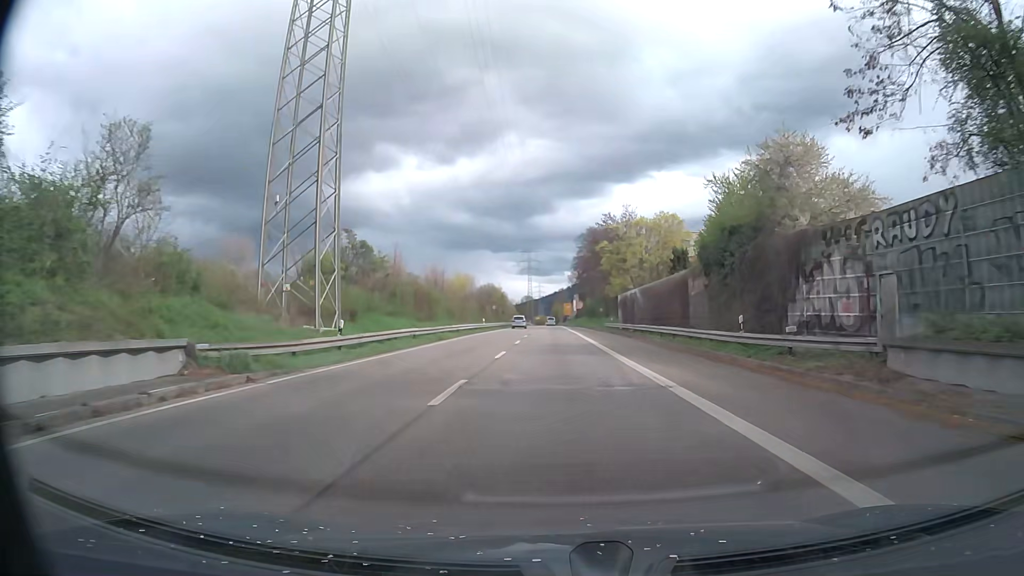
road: trunk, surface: asphalt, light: Day
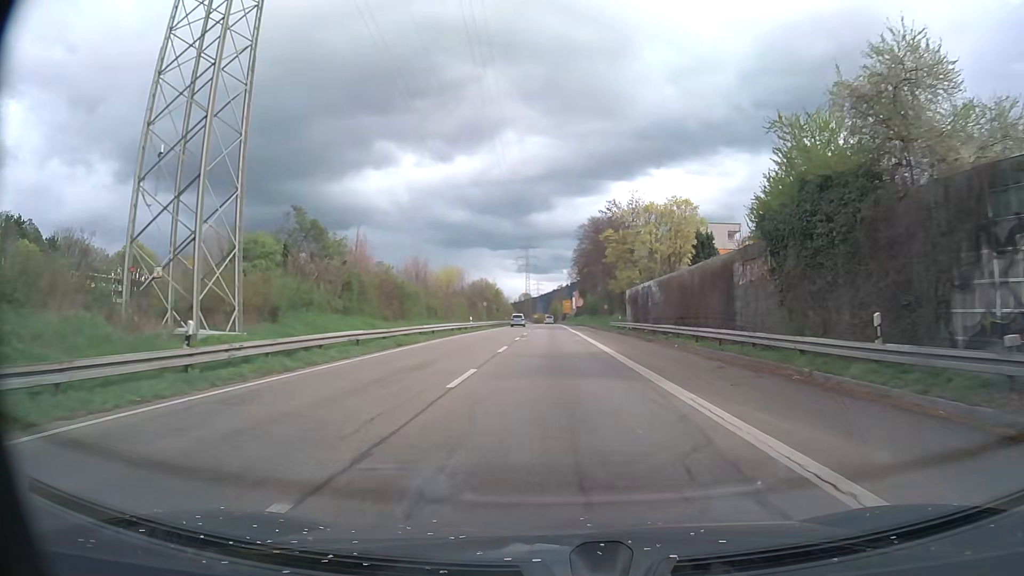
(0.0, +9.7) m; +1°
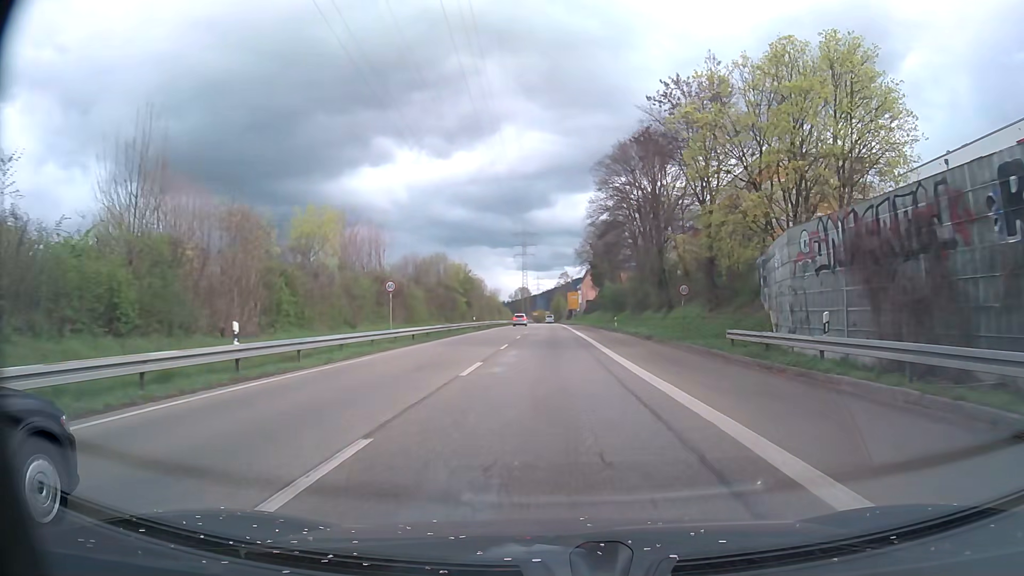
(-0.2, +45.5) m; 0°
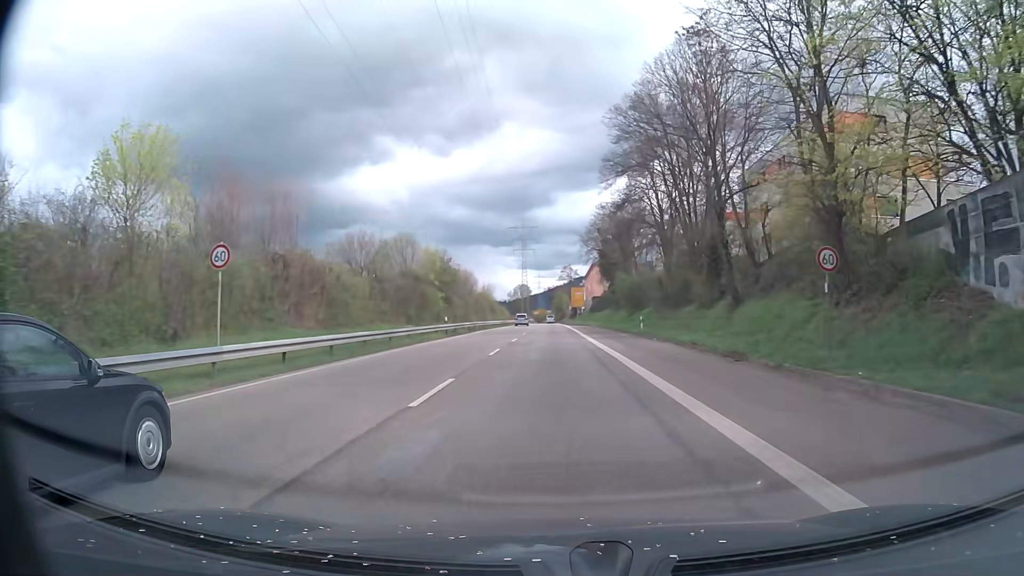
(-0.1, +17.2) m; 0°
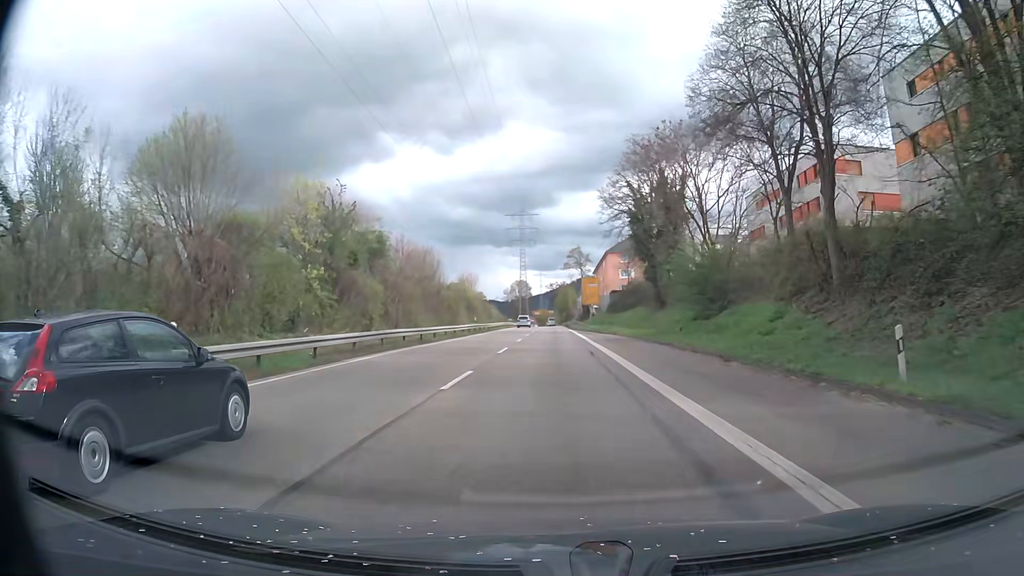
(0.0, +33.8) m; 0°
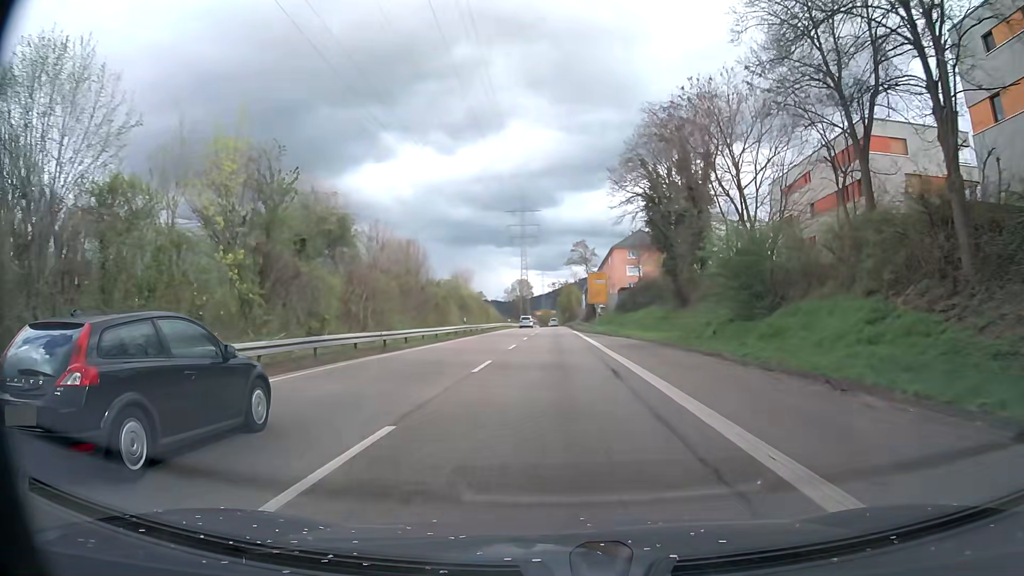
(0.0, +8.3) m; -1°
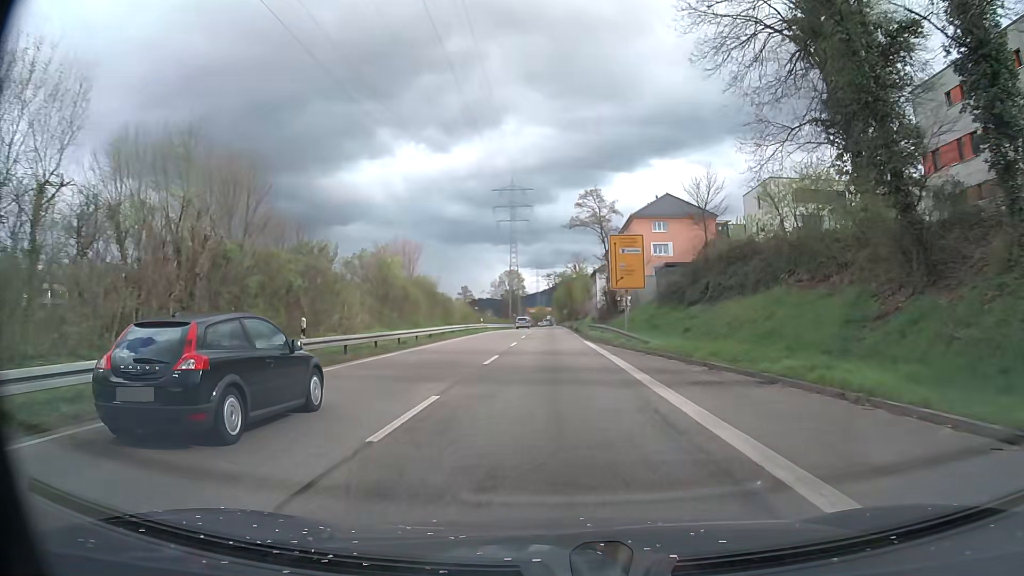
(+0.3, +33.0) m; +1°
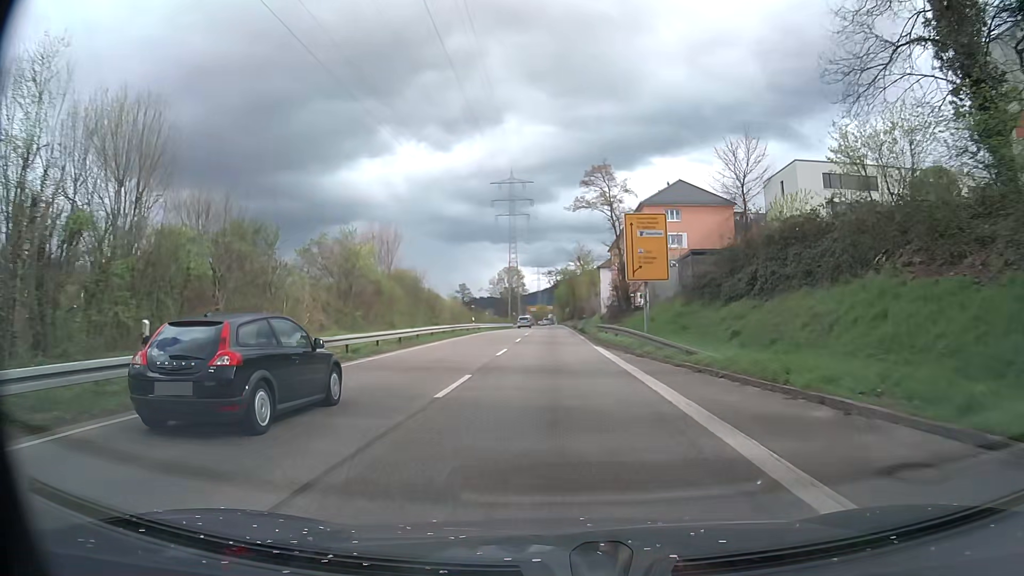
(0.0, +8.0) m; 0°
(0, +10) (0, +20) (0, +30) (0, +40) (0, +50) (0, +60) (0, +70) (0, +80) (0, +90) (0, +100) m
